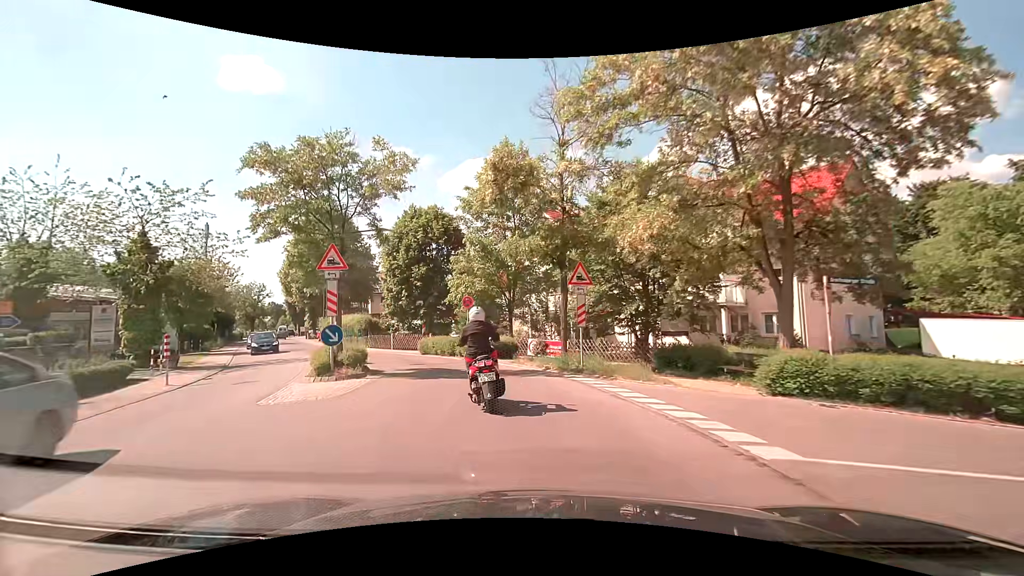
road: secondary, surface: asphalt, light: Day
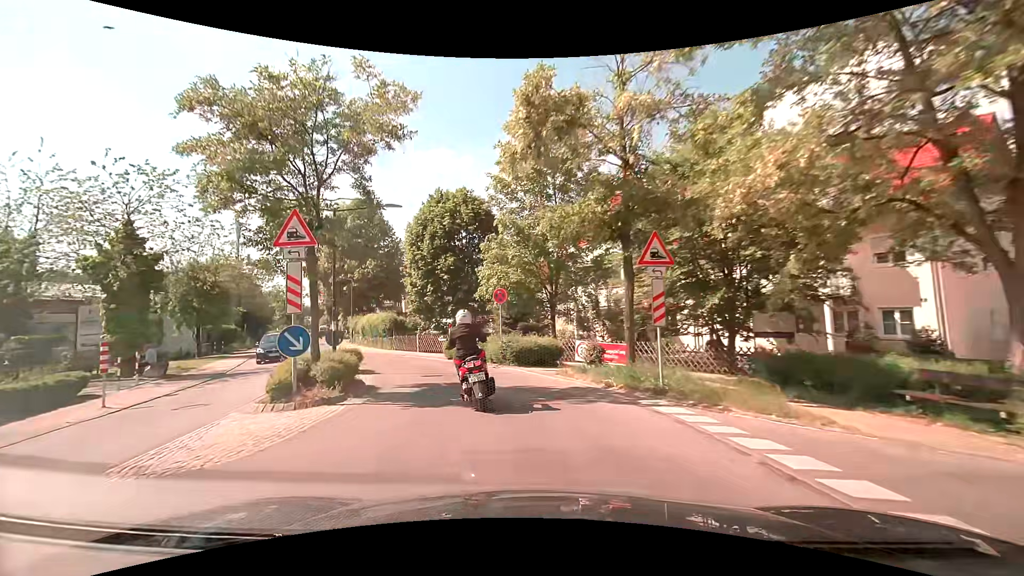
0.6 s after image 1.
(-0.2, +4.6) m; -5°
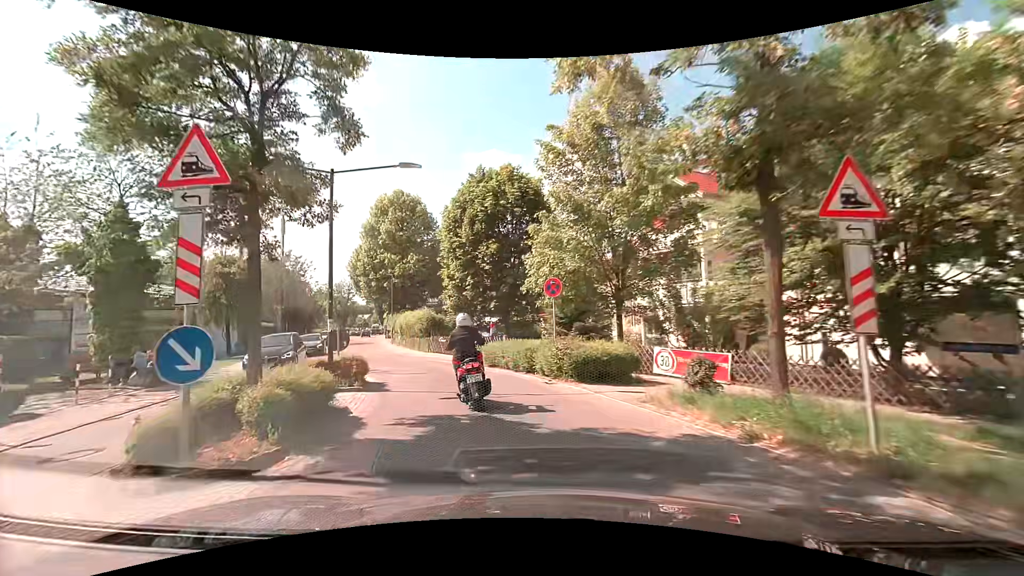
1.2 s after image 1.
(-0.3, +4.6) m; -6°
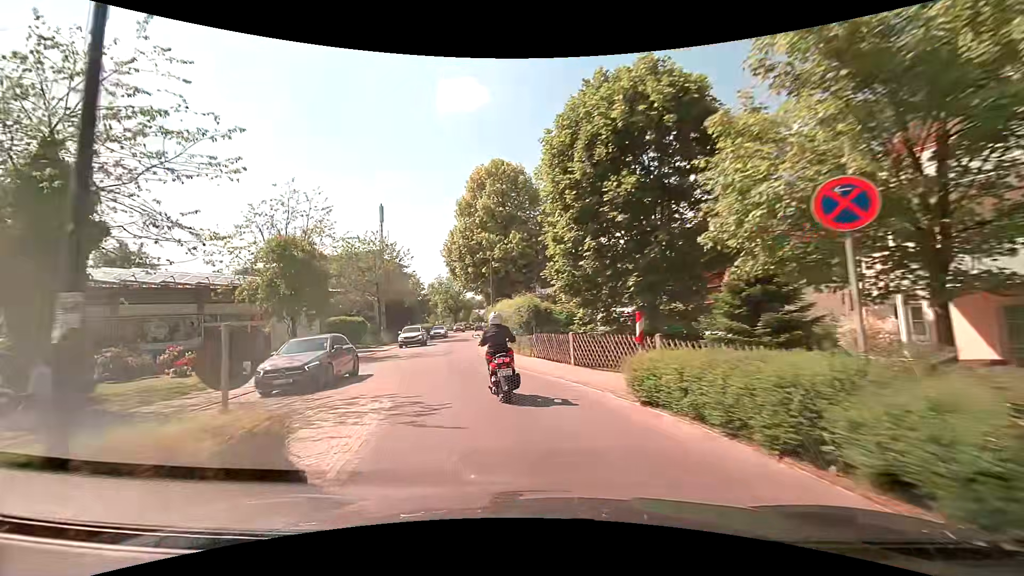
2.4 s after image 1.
(-1.1, +9.7) m; -14°
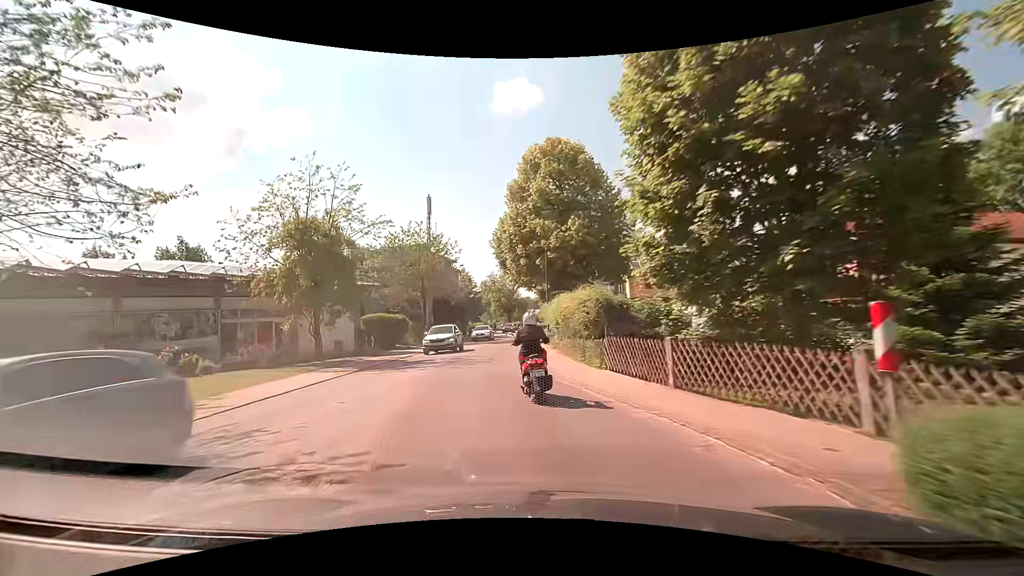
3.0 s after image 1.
(-0.3, +5.3) m; -6°
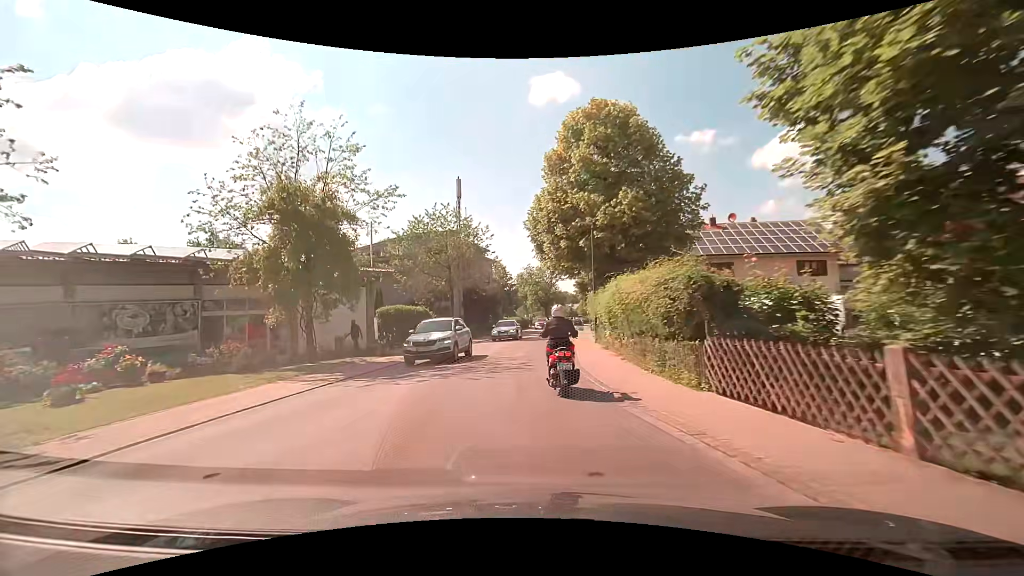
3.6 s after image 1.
(-0.2, +5.4) m; -4°
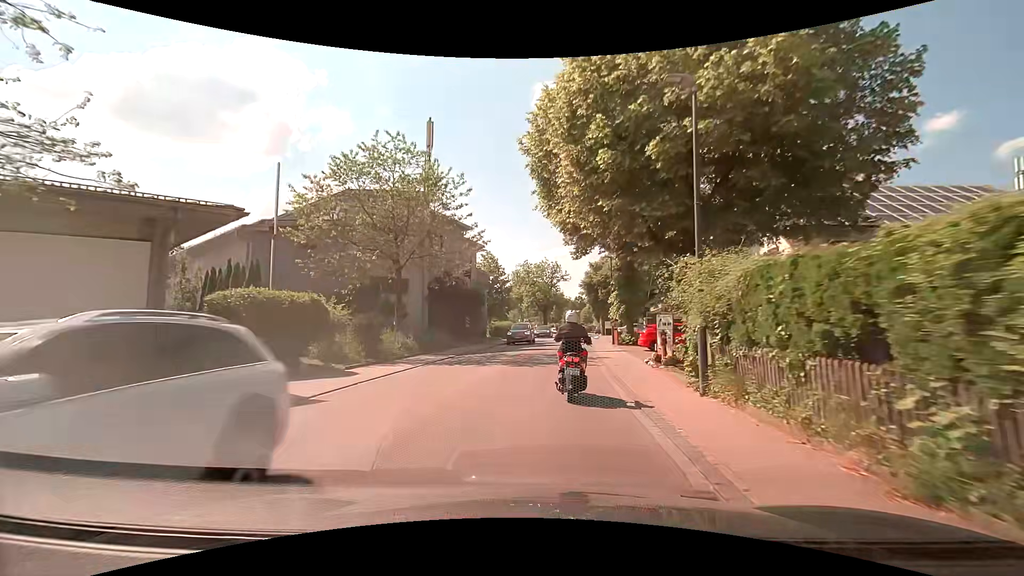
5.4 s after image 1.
(-0.2, +16.2) m; 0°
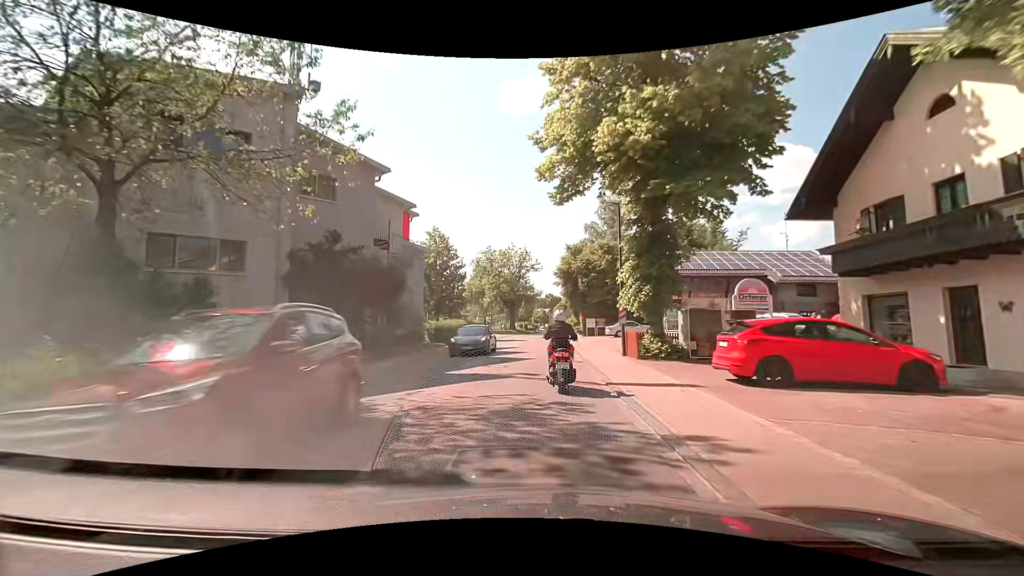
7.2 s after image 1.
(+0.6, +15.8) m; +3°
(0, +10) (0, +20) (0, +30) (+1, +40) (+1, +50) (+2, +60) (+4, +70) (+6, +80) (+9, +89) (+14, +98) m
